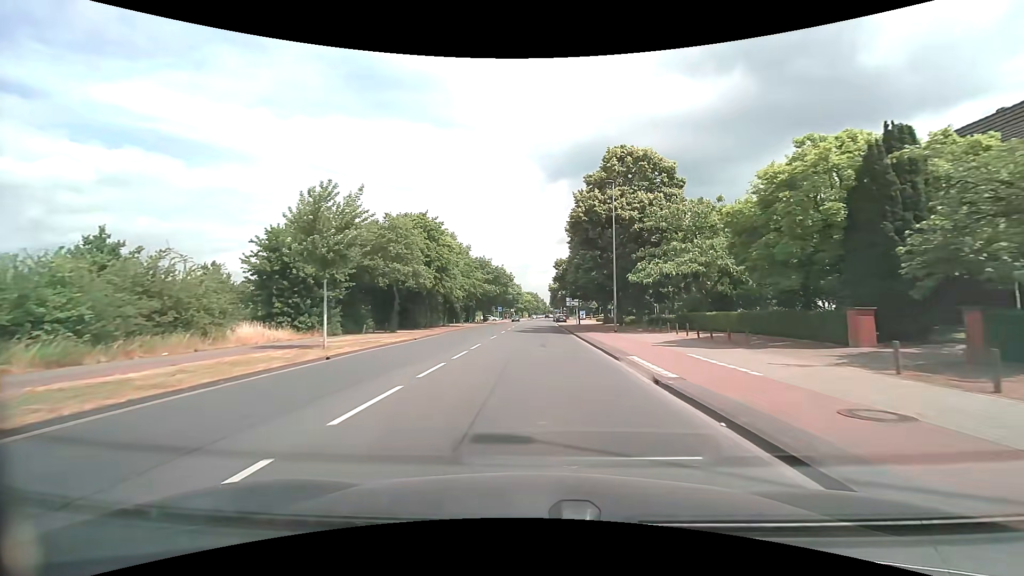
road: tertiary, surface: asphalt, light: Day
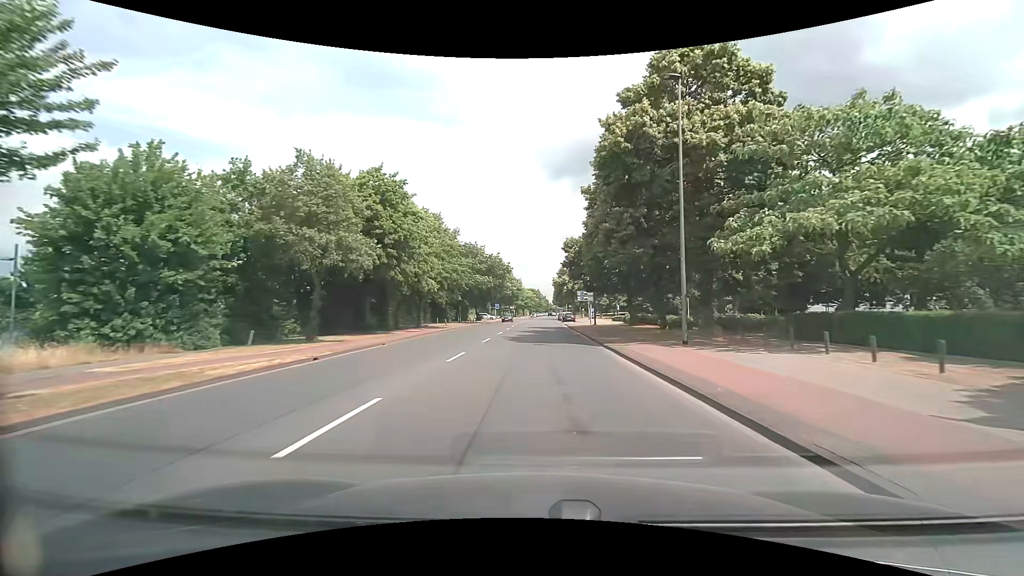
(0.0, +15.2) m; 0°
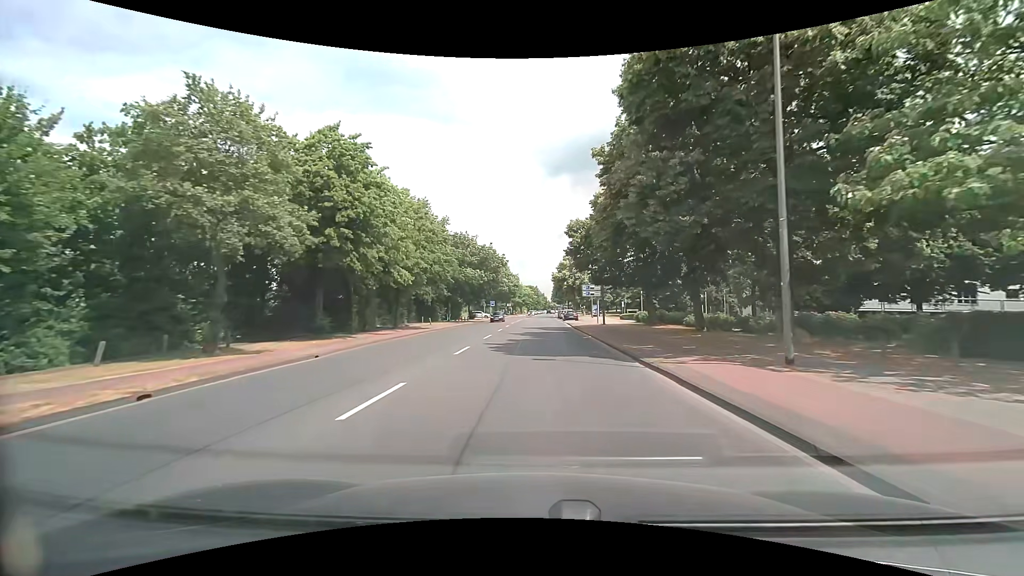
(0.0, +7.7) m; 0°
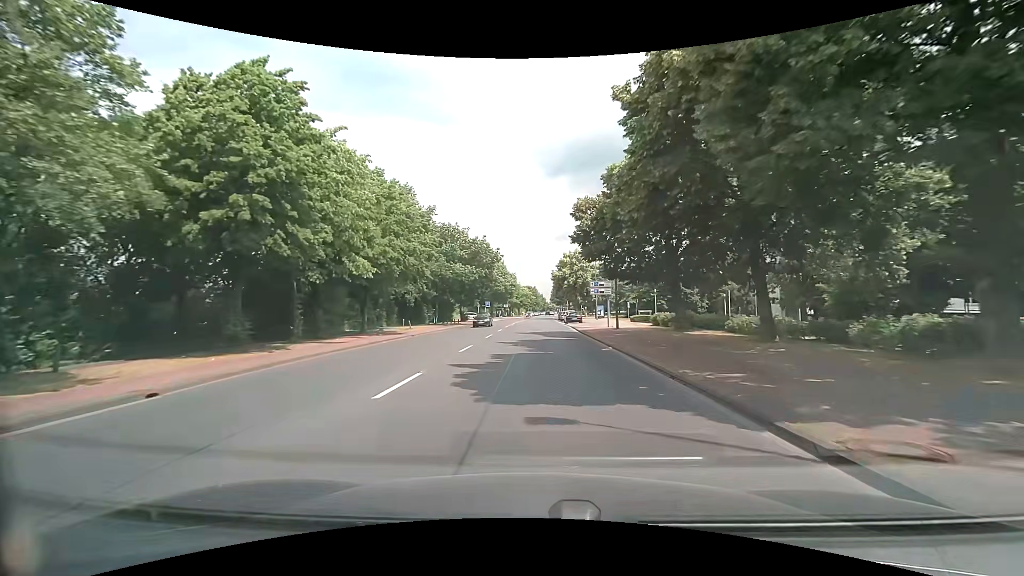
(0.0, +7.6) m; 0°
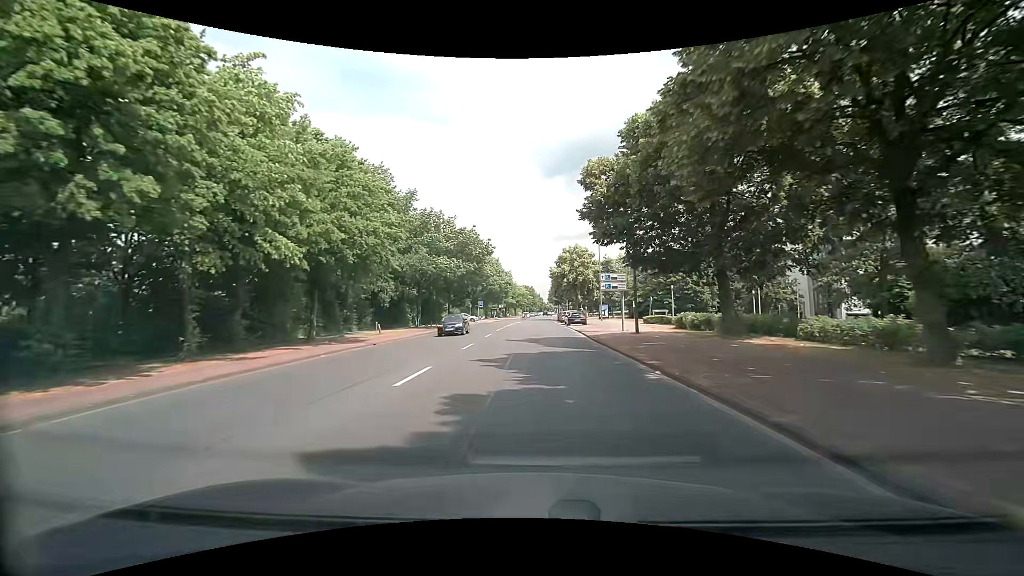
(0.0, +7.6) m; +1°
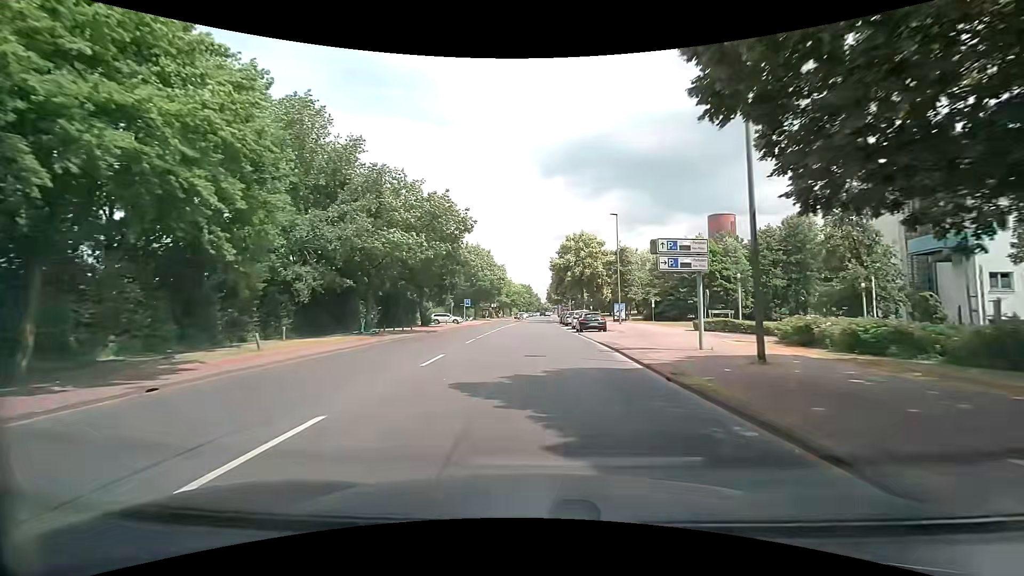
(0.0, +15.1) m; 0°
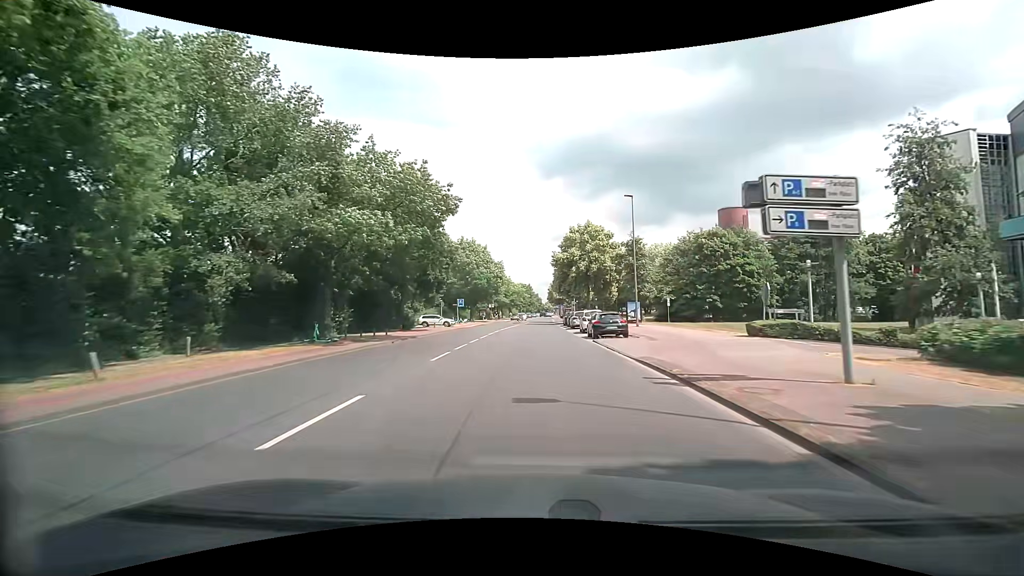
(0.0, +7.5) m; 0°
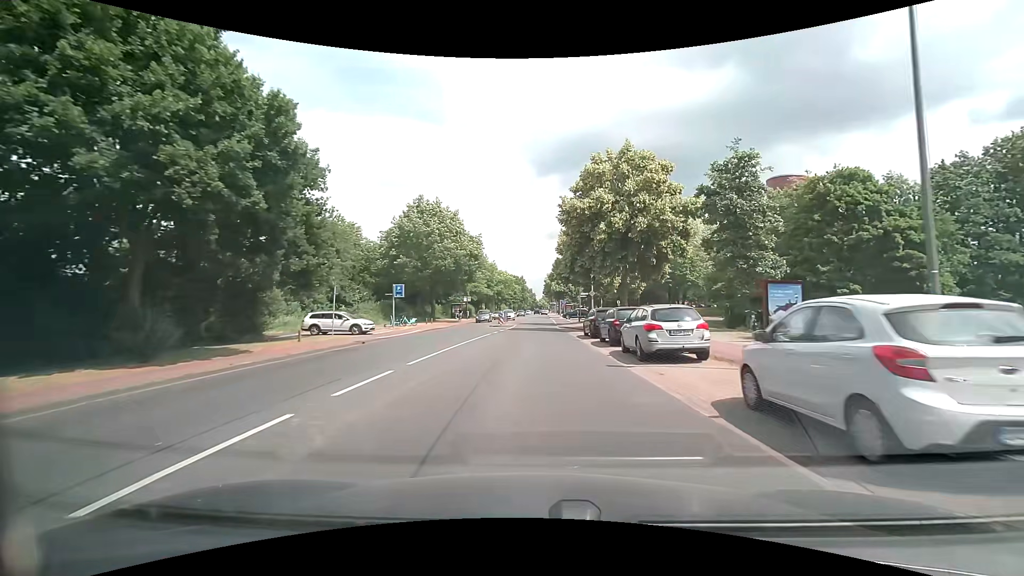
(+0.1, +29.2) m; 0°
(0, +10) (0, +20) (0, +30) (0, +40) (0, +50) (0, +60) (0, +70) (0, +80) (0, +90) (+1, +100) m
